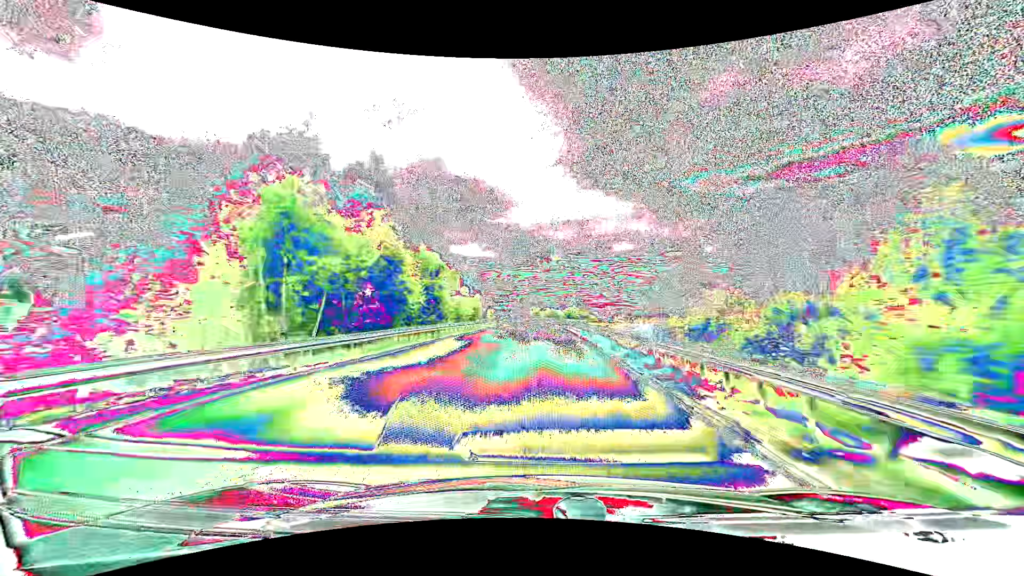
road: primary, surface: asphalt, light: Day
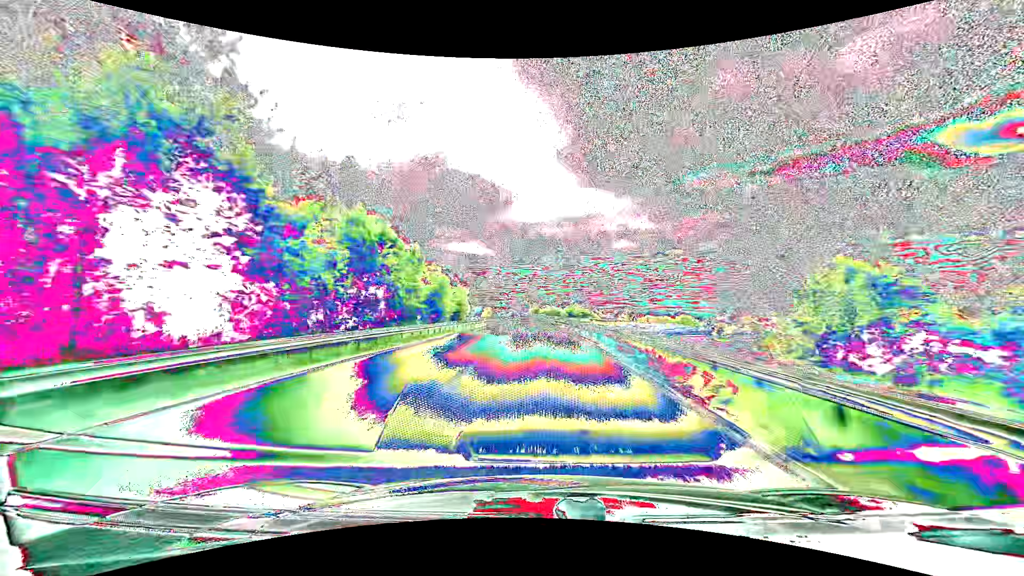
(0.0, +15.3) m; 0°
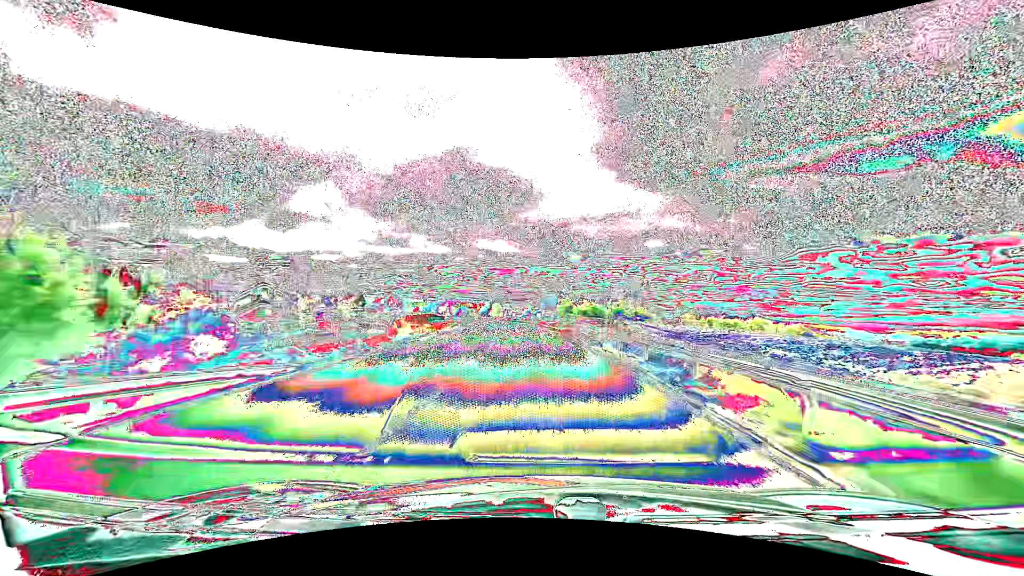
(-1.4, +76.0) m; -3°
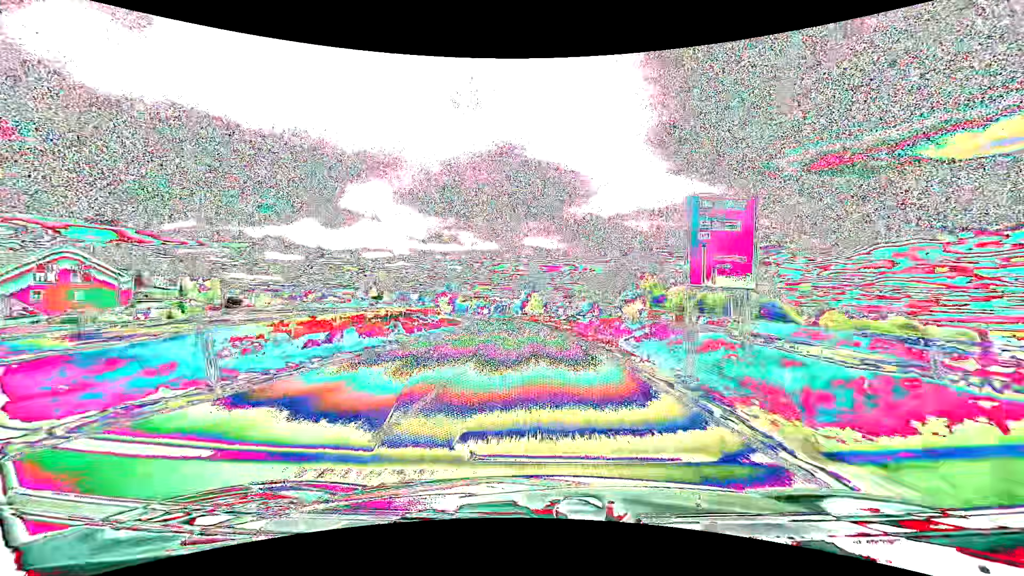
(-2.7, +59.7) m; -5°
(0, +10) (0, +20) (-1, +30) (-1, +40) (-2, +50) (-3, +60) (-4, +70) (-5, +80) (-6, +90) (-7, +100) m
